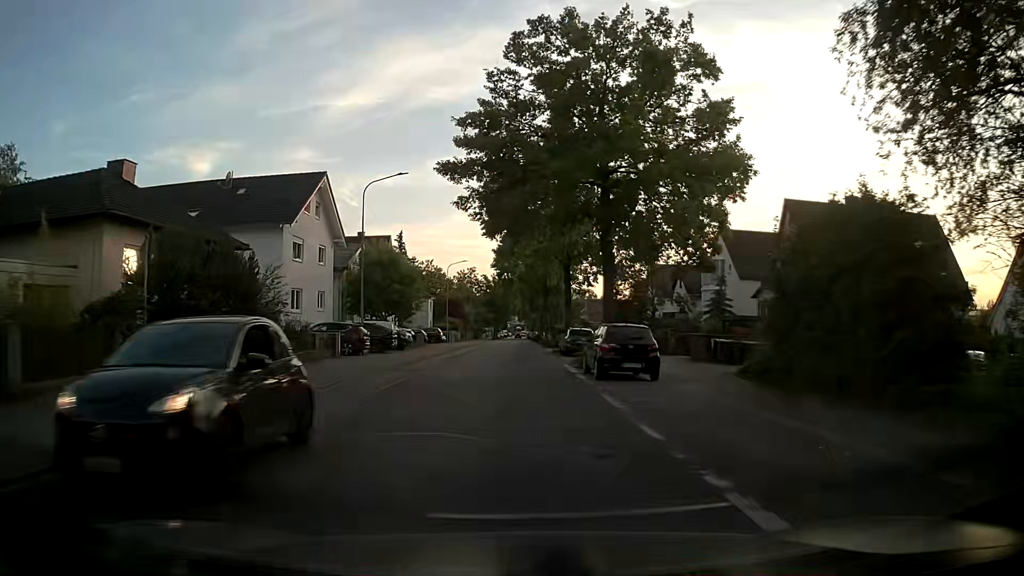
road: tertiary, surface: asphalt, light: Day
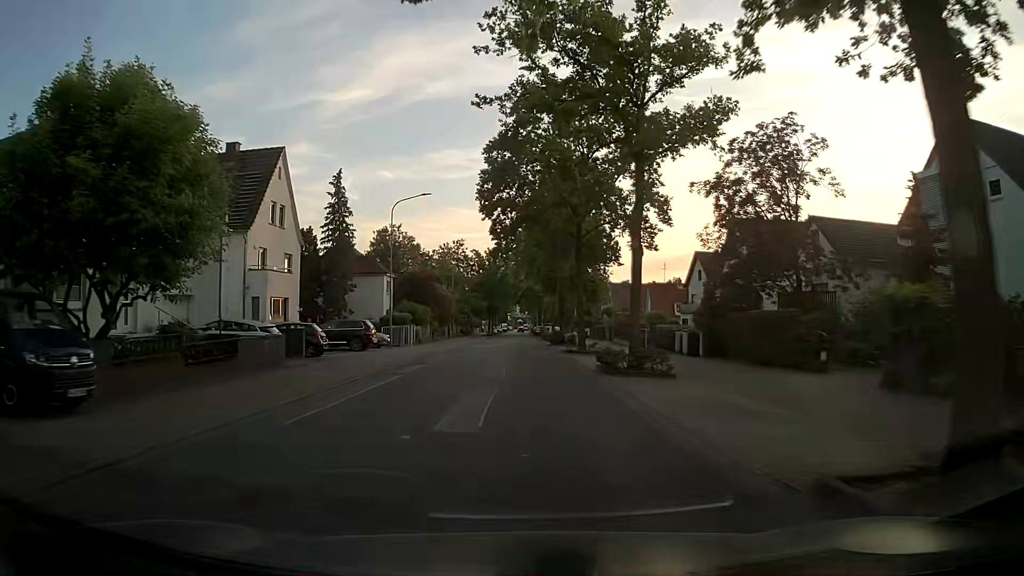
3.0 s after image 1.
(-0.2, +36.2) m; -1°
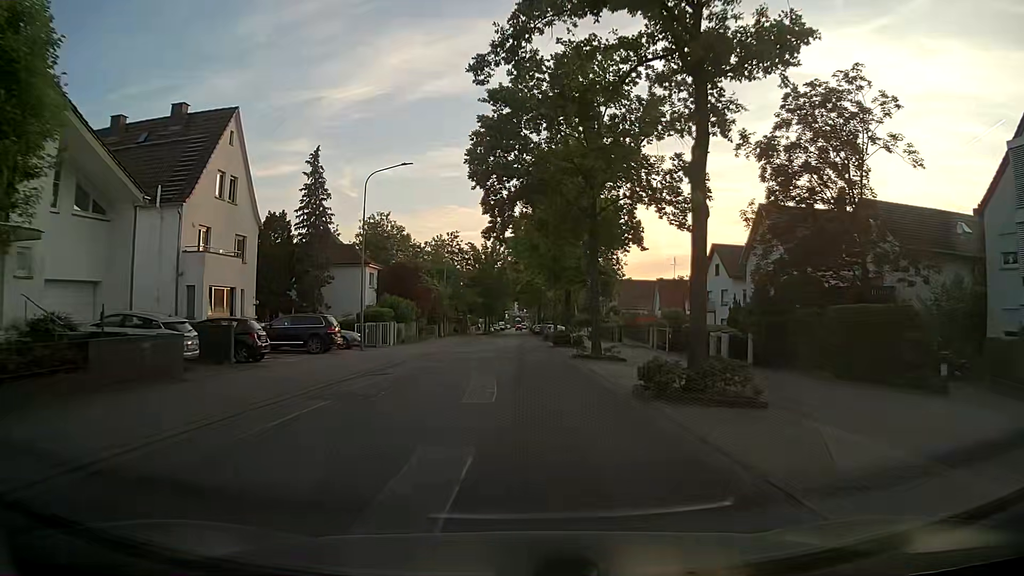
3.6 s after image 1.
(+0.1, +7.3) m; +1°
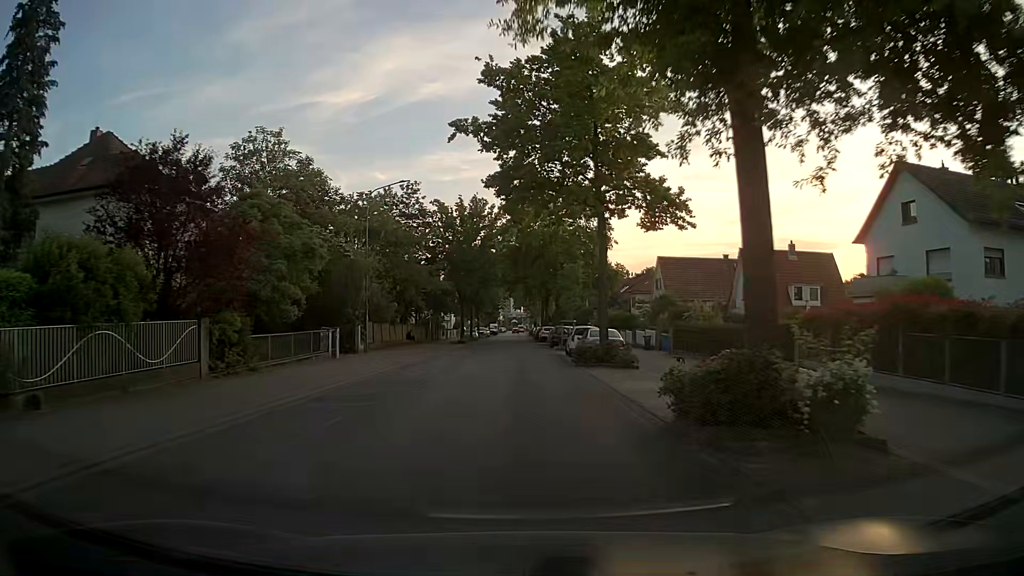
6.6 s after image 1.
(-0.2, +36.7) m; 0°
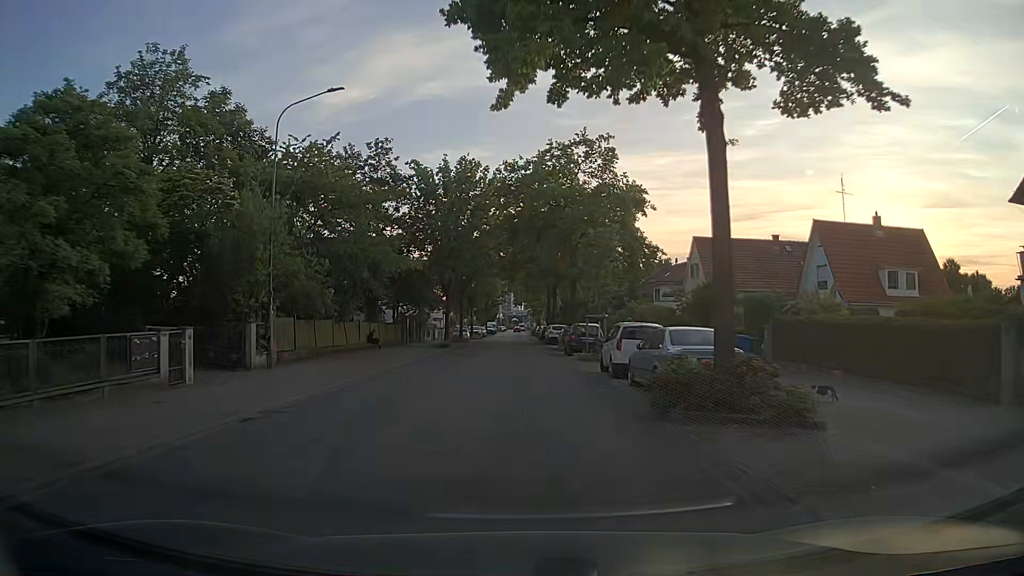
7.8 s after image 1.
(-0.1, +14.8) m; 0°
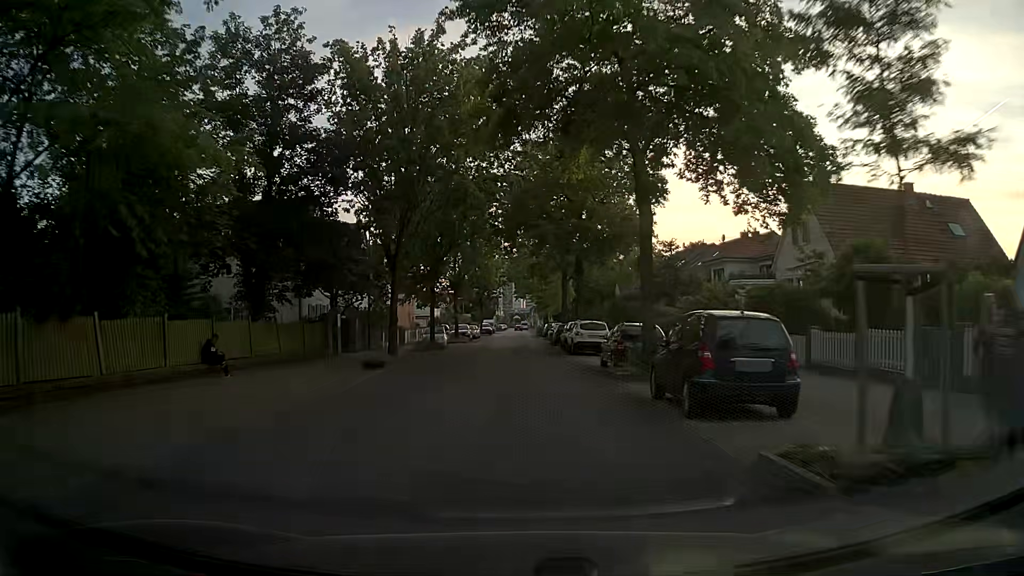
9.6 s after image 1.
(0.0, +22.5) m; 0°
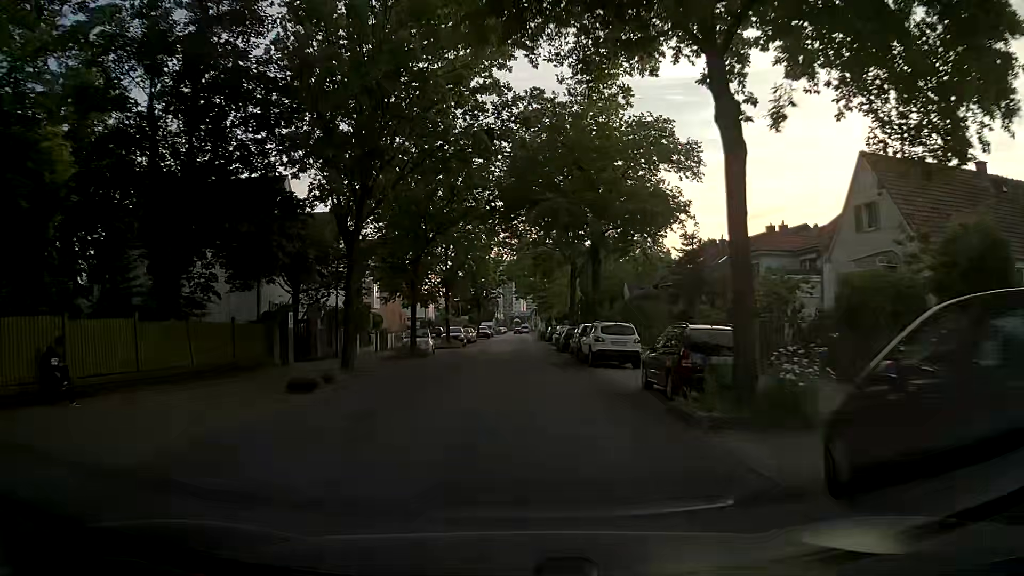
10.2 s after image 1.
(0.0, +7.5) m; 0°
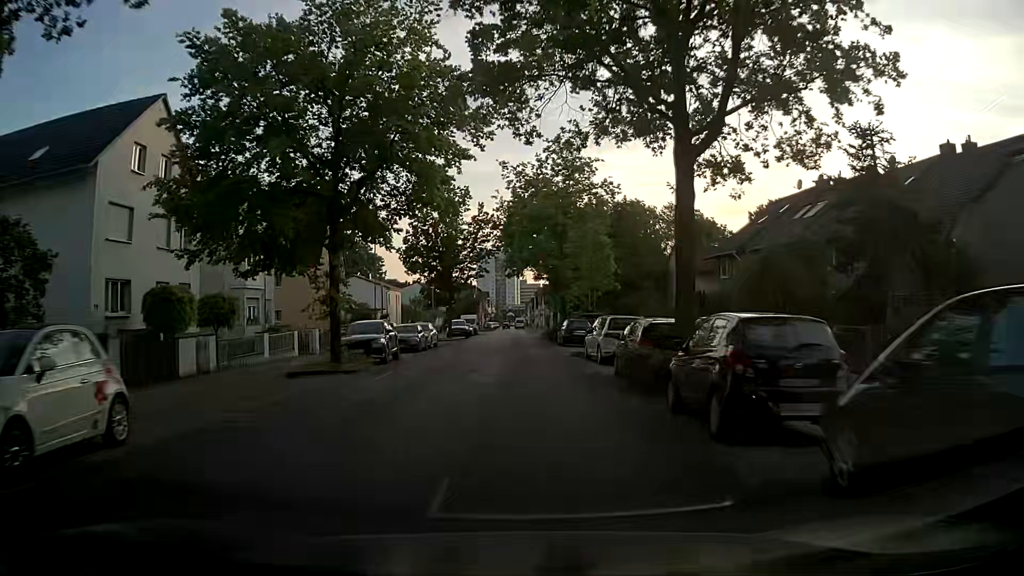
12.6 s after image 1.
(-0.1, +30.3) m; +1°
(0, +10) (0, +20) (0, +30) (0, +40) (0, +50) (0, +60) (0, +70) (-1, +80) (-1, +90) (-1, +100) m
